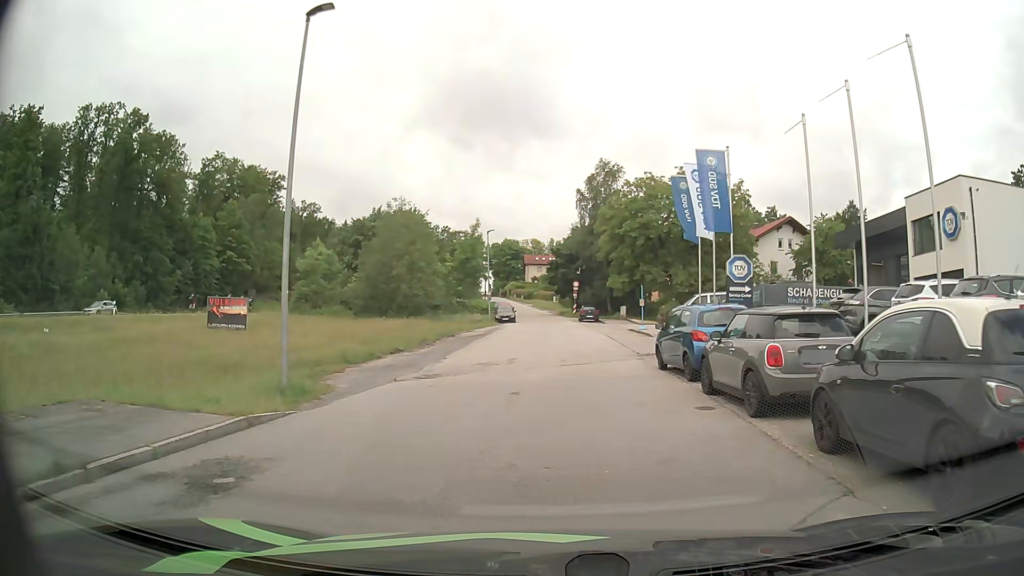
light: Day
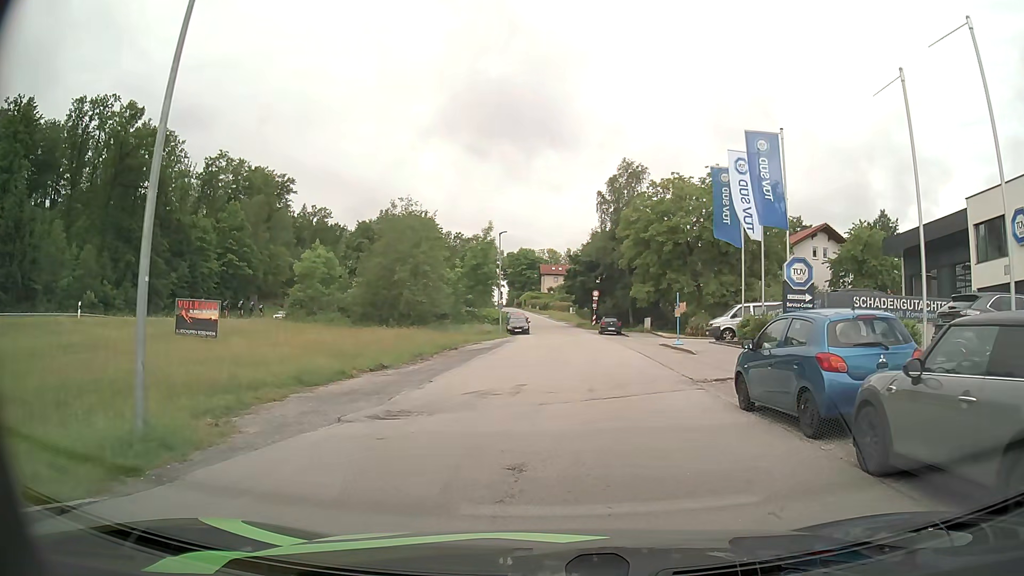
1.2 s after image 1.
(-0.1, +5.5) m; -1°
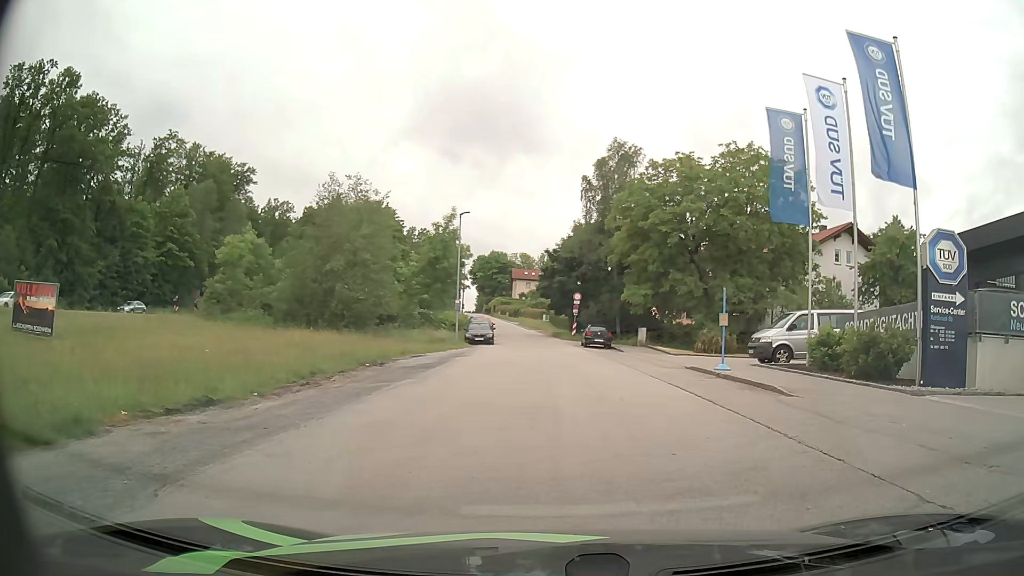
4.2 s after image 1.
(-0.1, +11.3) m; +2°
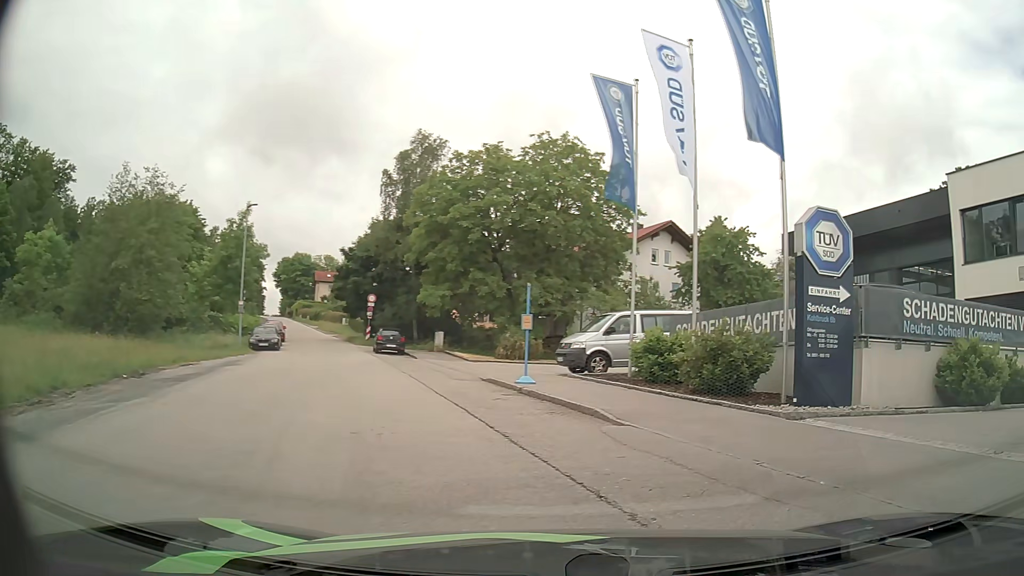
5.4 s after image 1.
(+0.4, +3.6) m; +15°
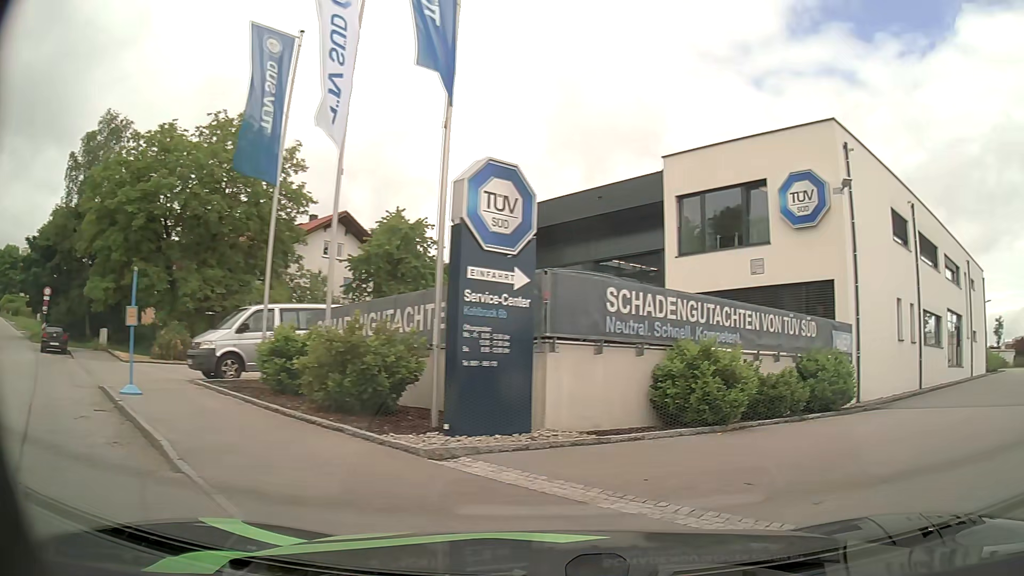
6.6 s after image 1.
(+0.8, +3.4) m; +26°
